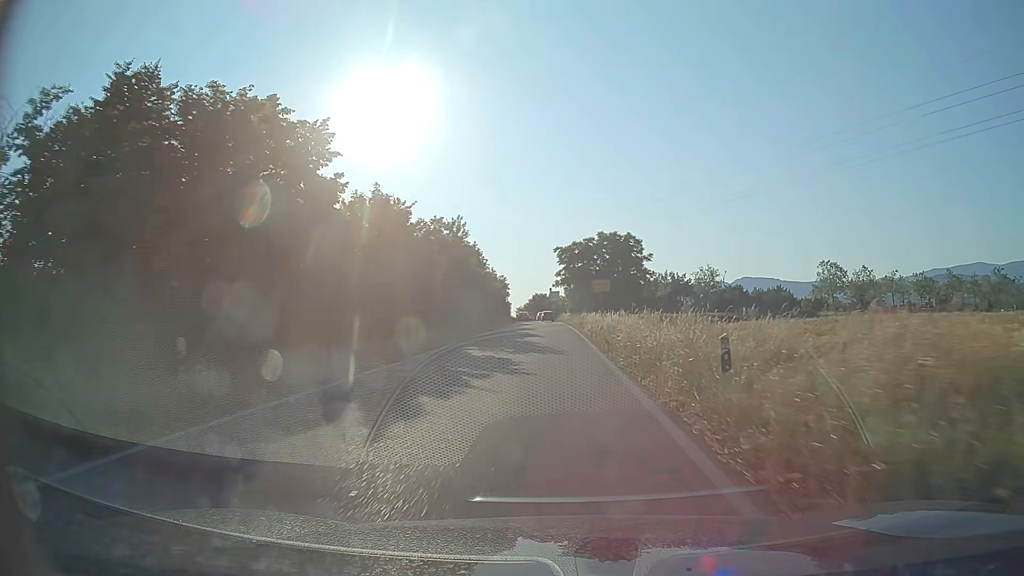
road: trunk_link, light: Day
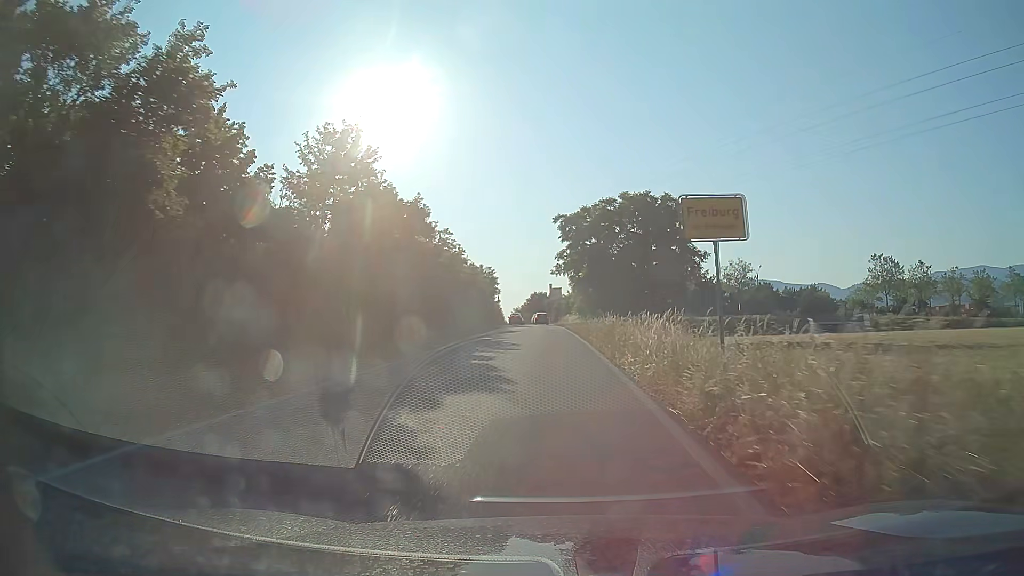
(0.0, +24.3) m; 0°
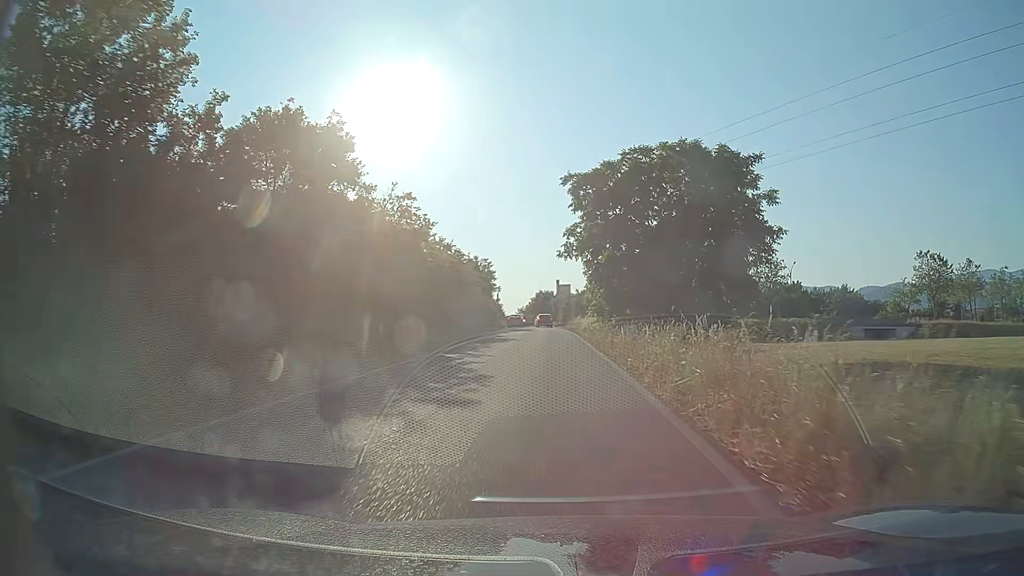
(-0.1, +14.4) m; -1°
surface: asphalt
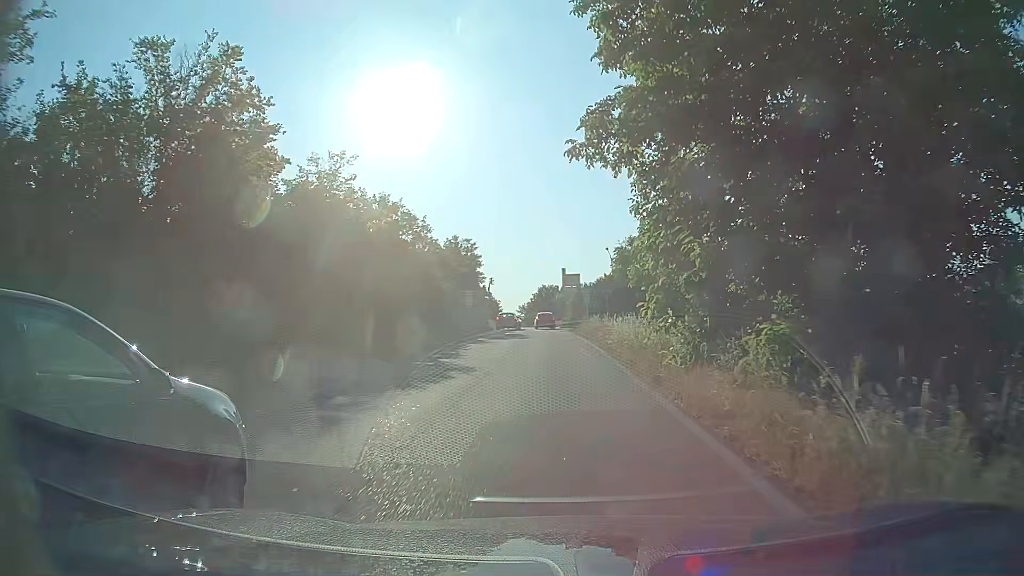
(-0.1, +19.5) m; -1°
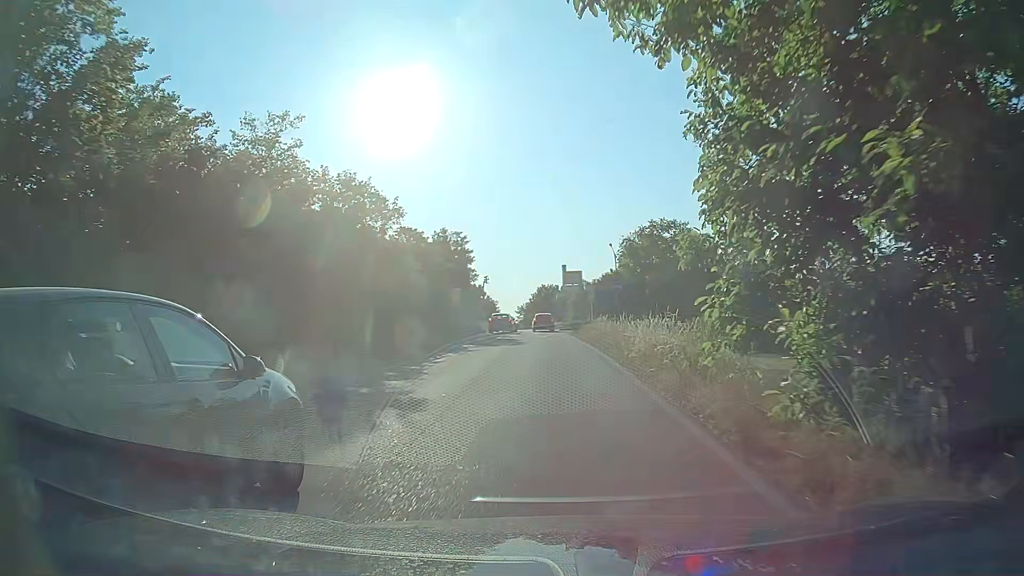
(0.0, +5.9) m; 0°
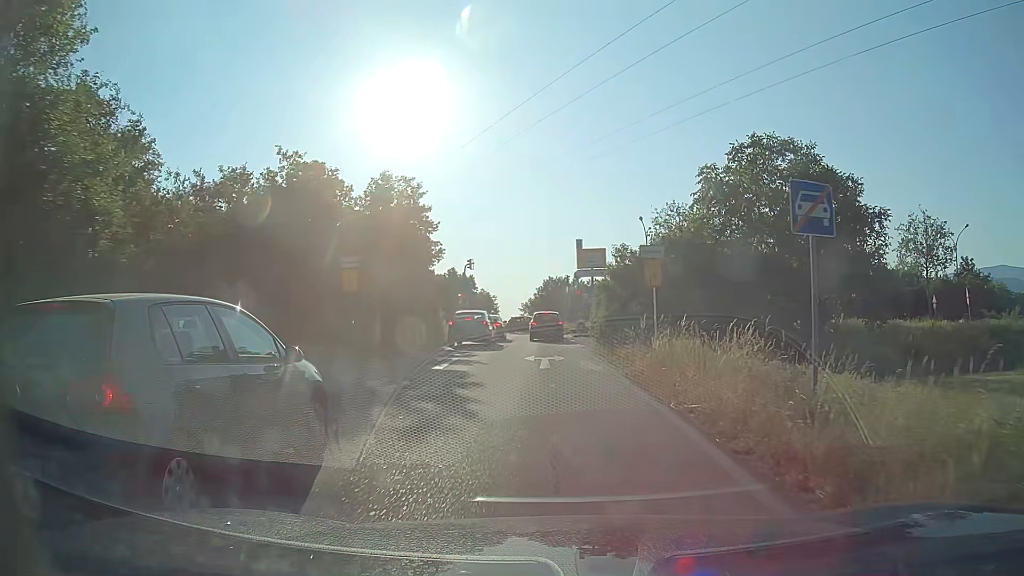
(-0.1, +21.2) m; -1°
